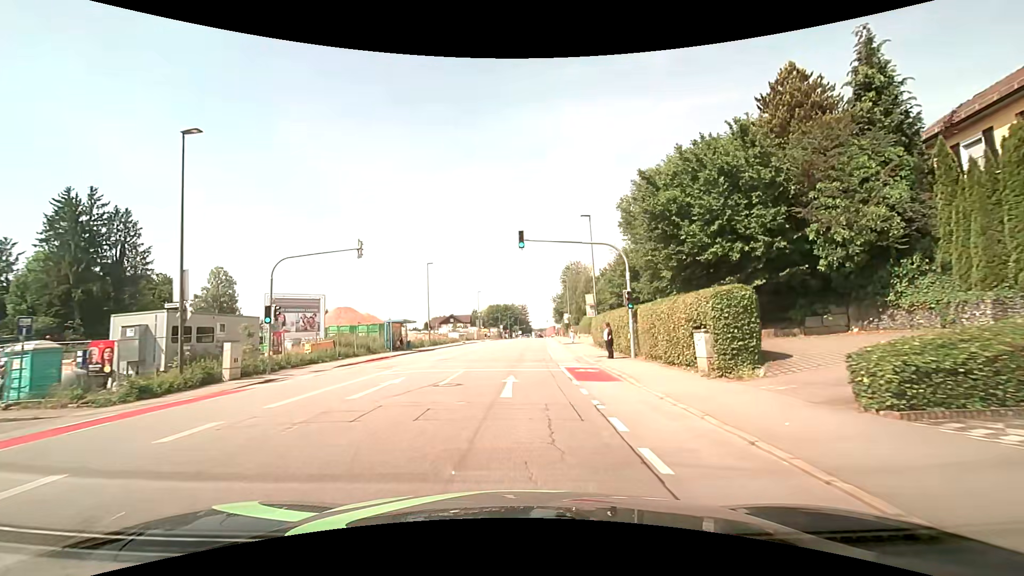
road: tertiary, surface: asphalt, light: Day
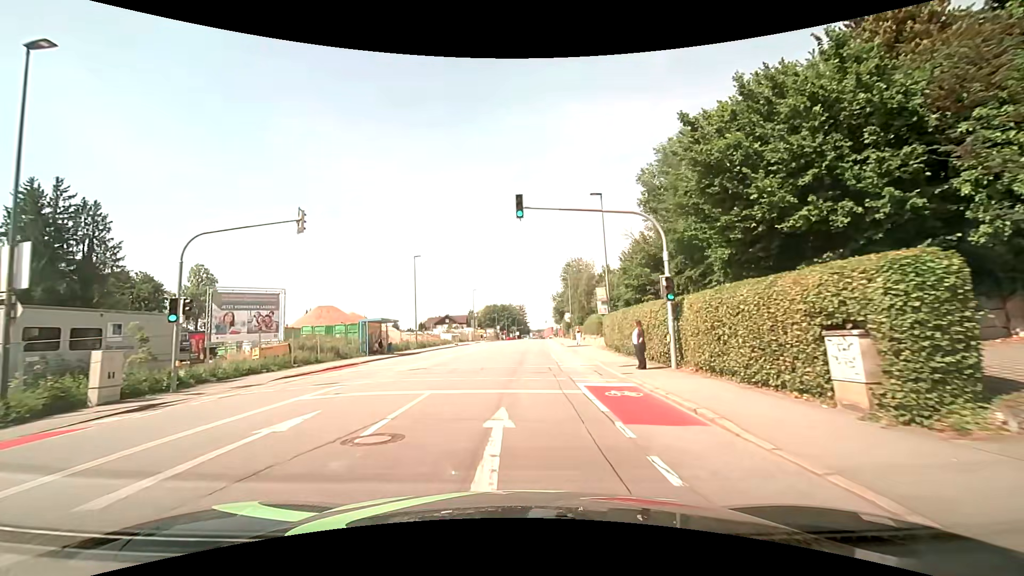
(0.0, +6.4) m; 0°
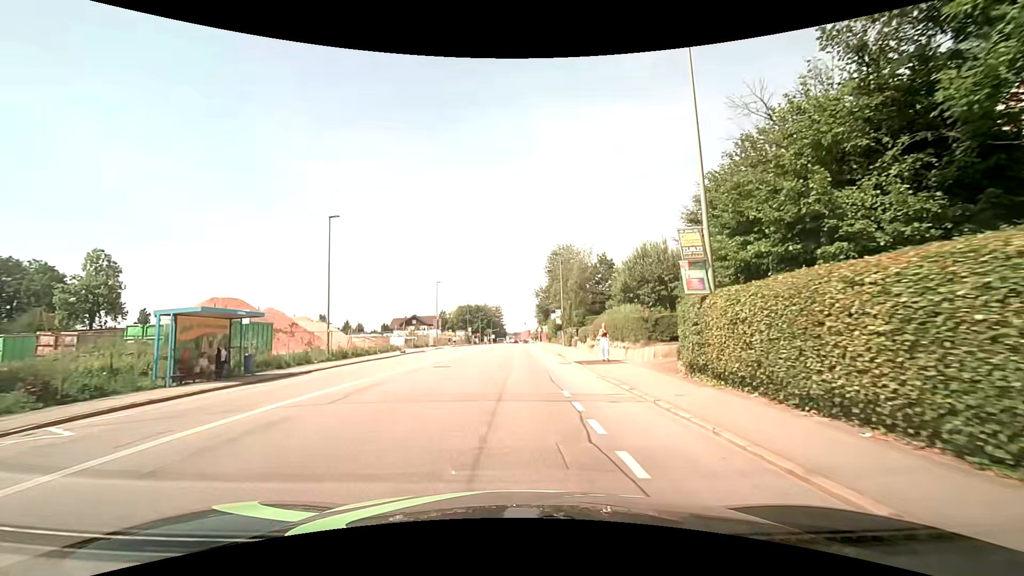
(+0.3, +19.5) m; +3°
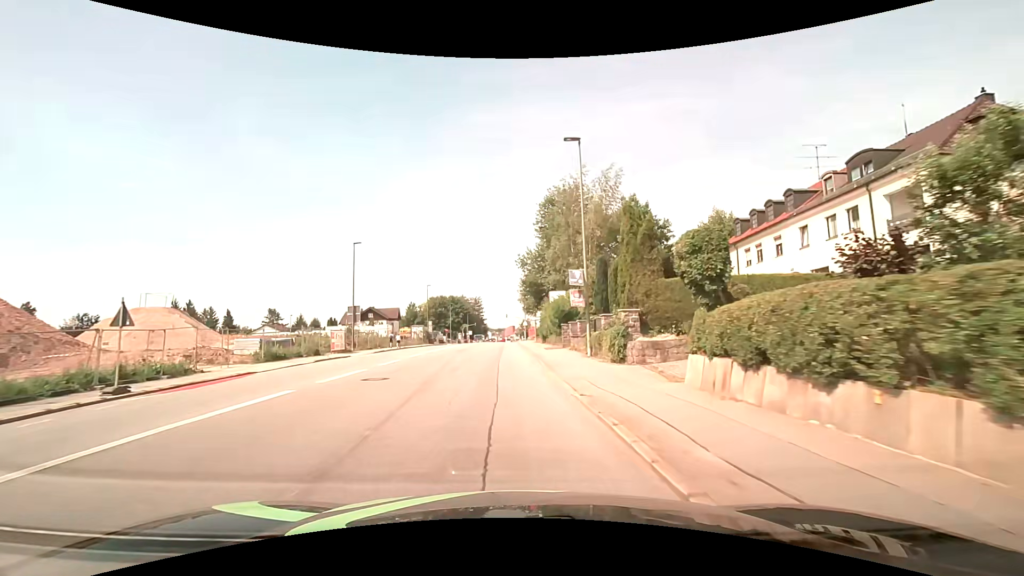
(+1.0, +32.3) m; +2°
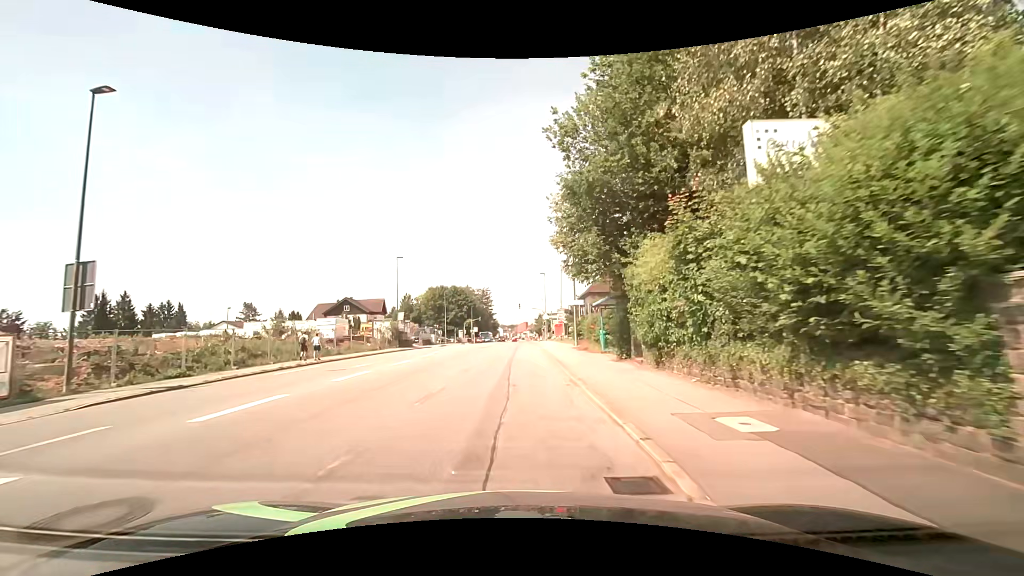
(-0.7, +31.1) m; -1°
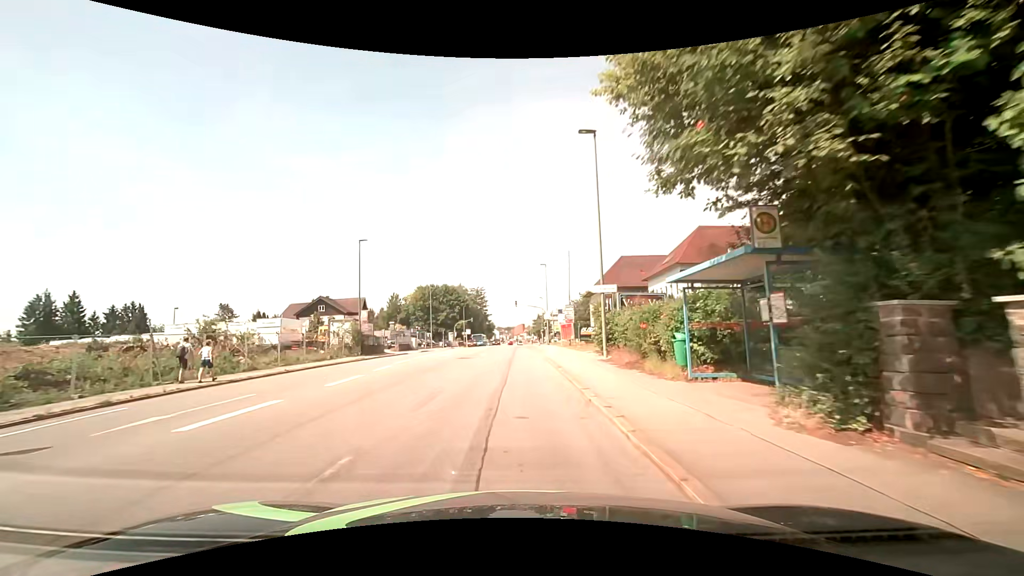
(0.0, +12.3) m; -1°
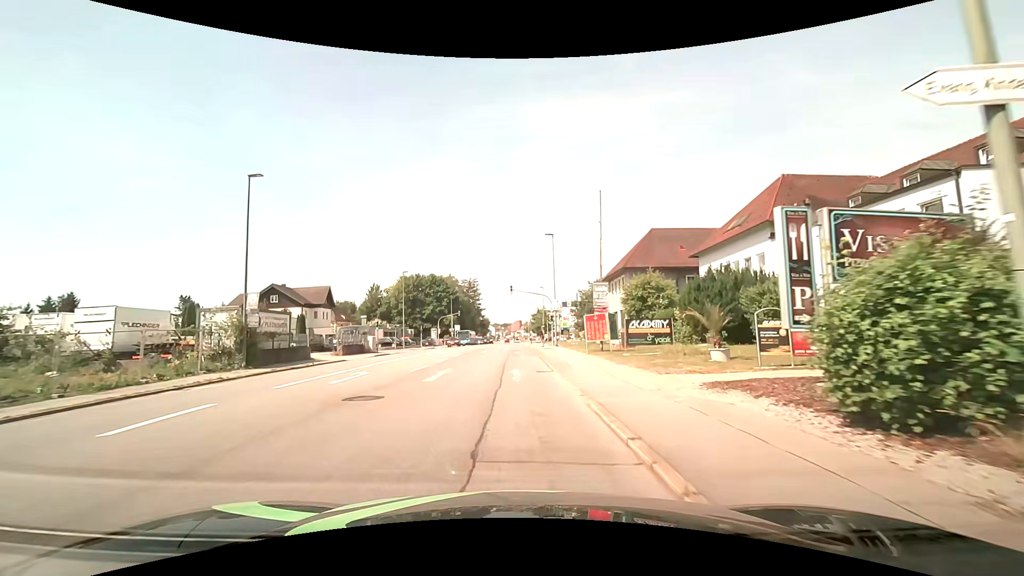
(+0.3, +17.8) m; +1°
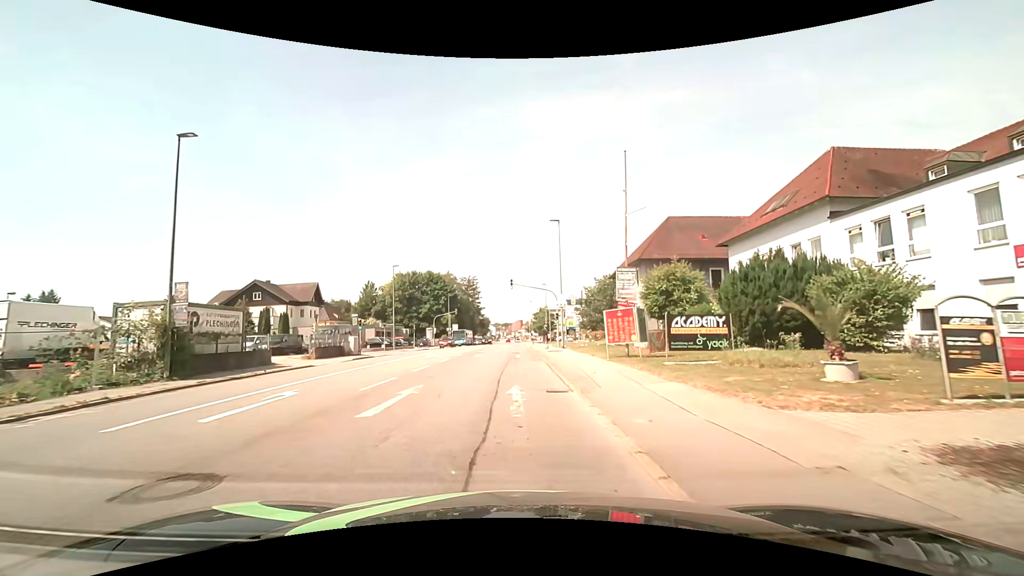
(0.0, +5.7) m; 0°
